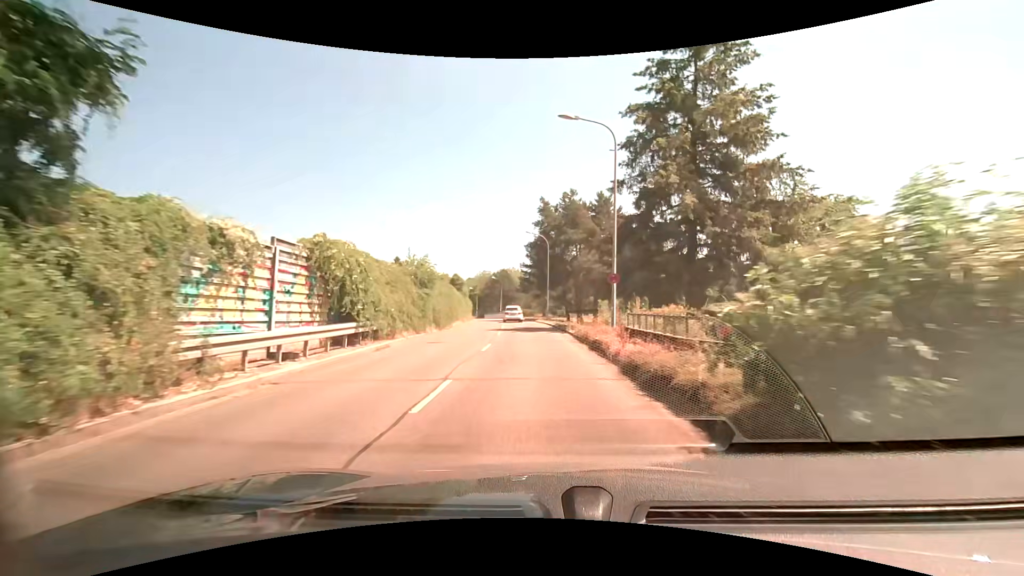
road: tertiary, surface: asphalt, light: Day
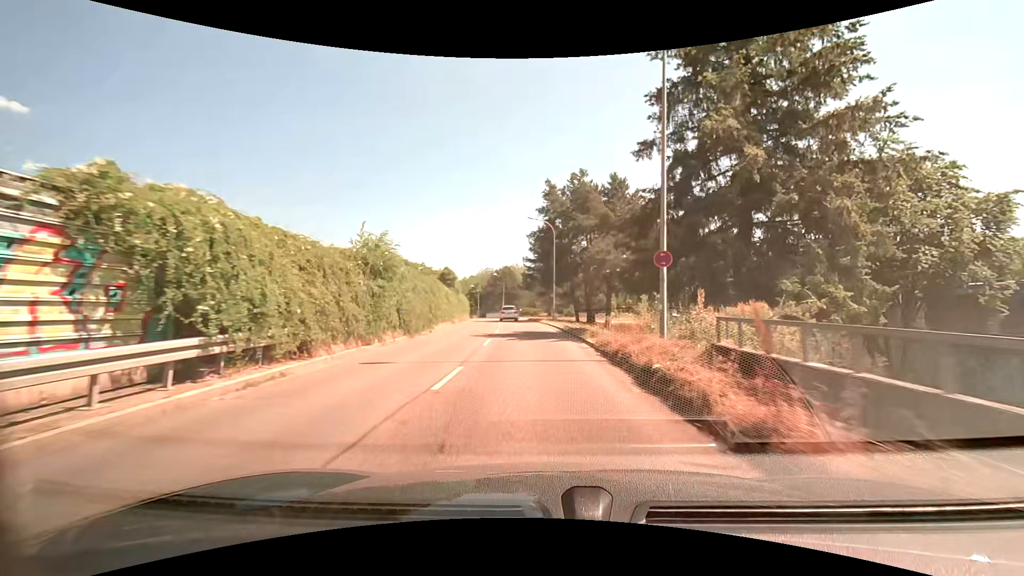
(-0.1, +7.4) m; 0°
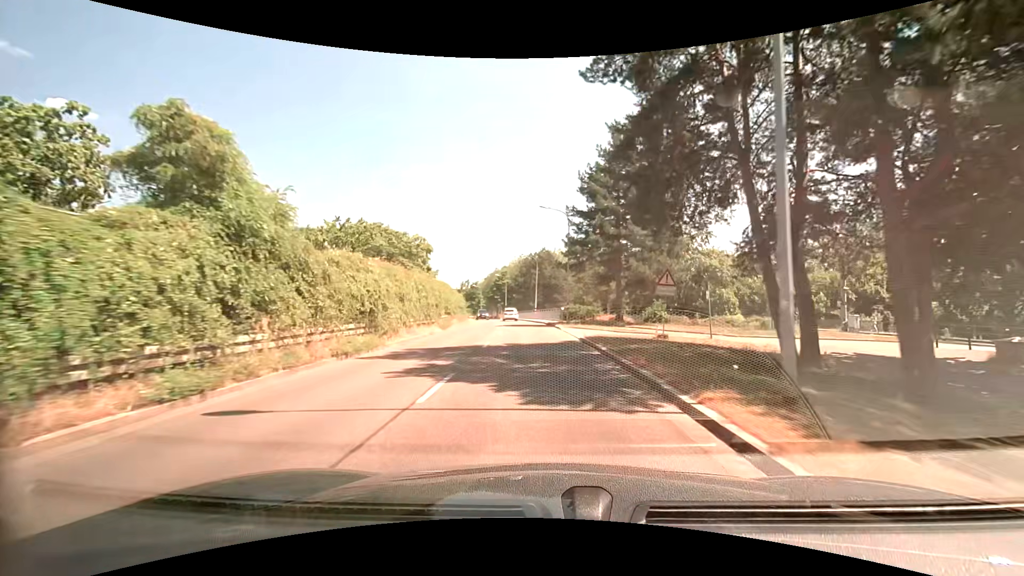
(-1.7, +37.0) m; -5°
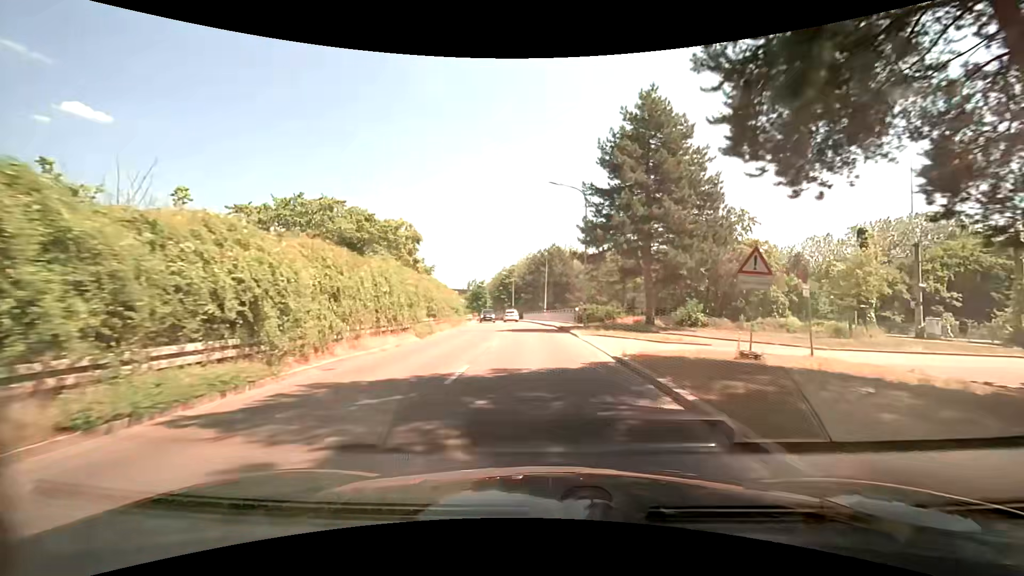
(-0.1, +7.4) m; -1°
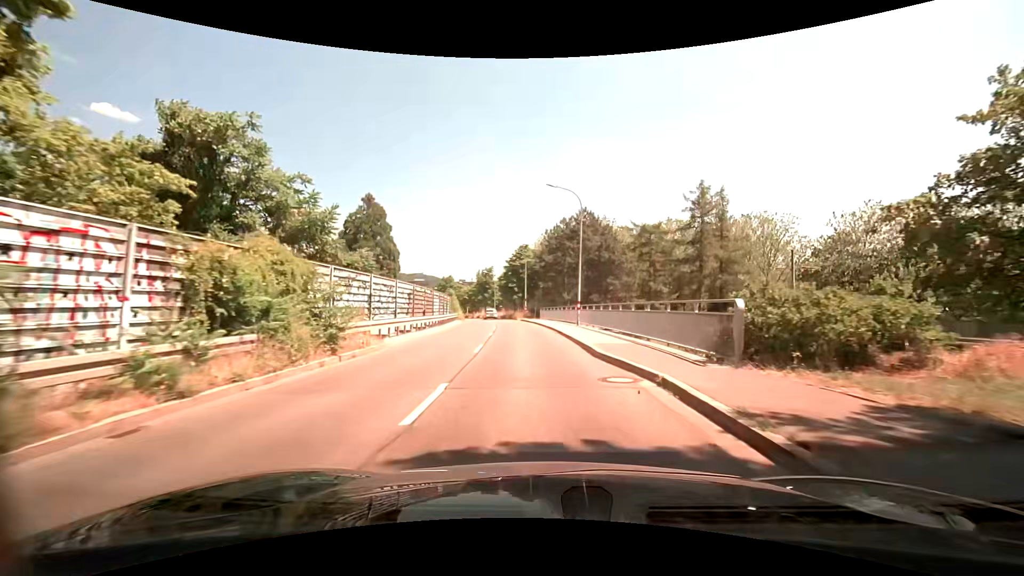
(-0.8, +29.9) m; -3°
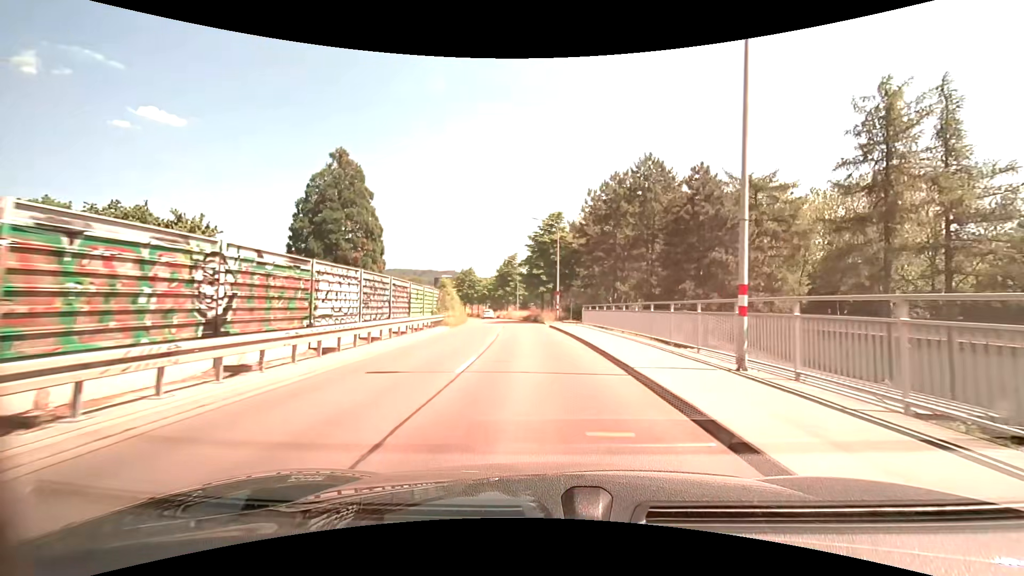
(-0.7, +22.6) m; -3°
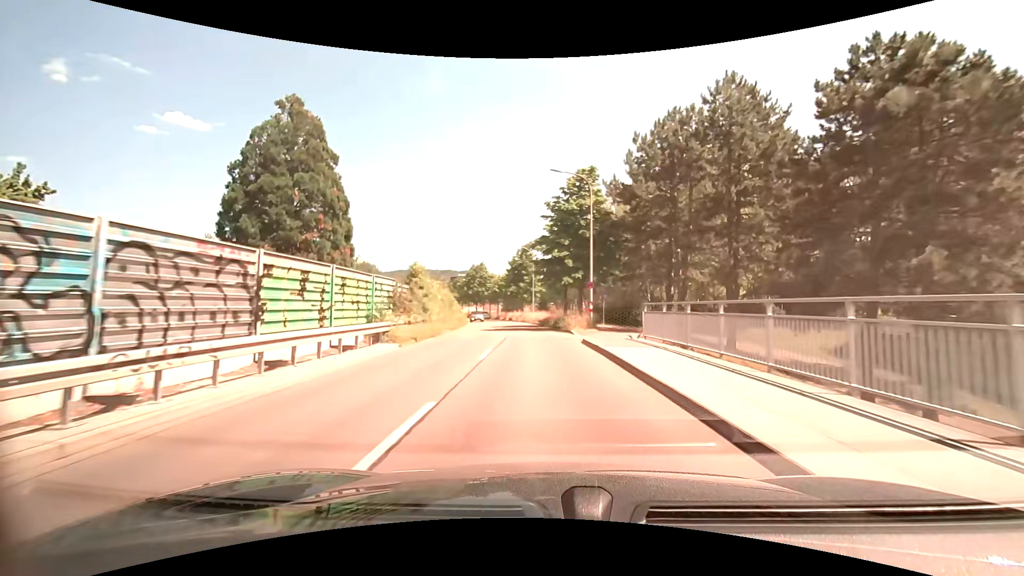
(-0.4, +15.1) m; -3°
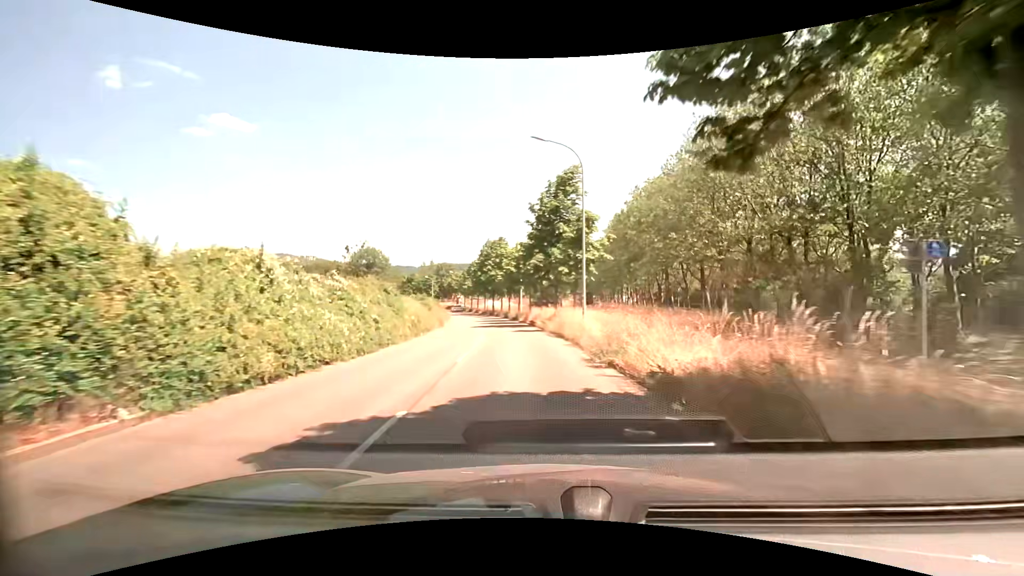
(-1.3, +36.3) m; -5°
(0, +10) (-1, +20) (-1, +30) (-3, +40) (-4, +50) (-6, +60) (-8, +69) (-10, +79) (-12, +89) (-15, +99) m
